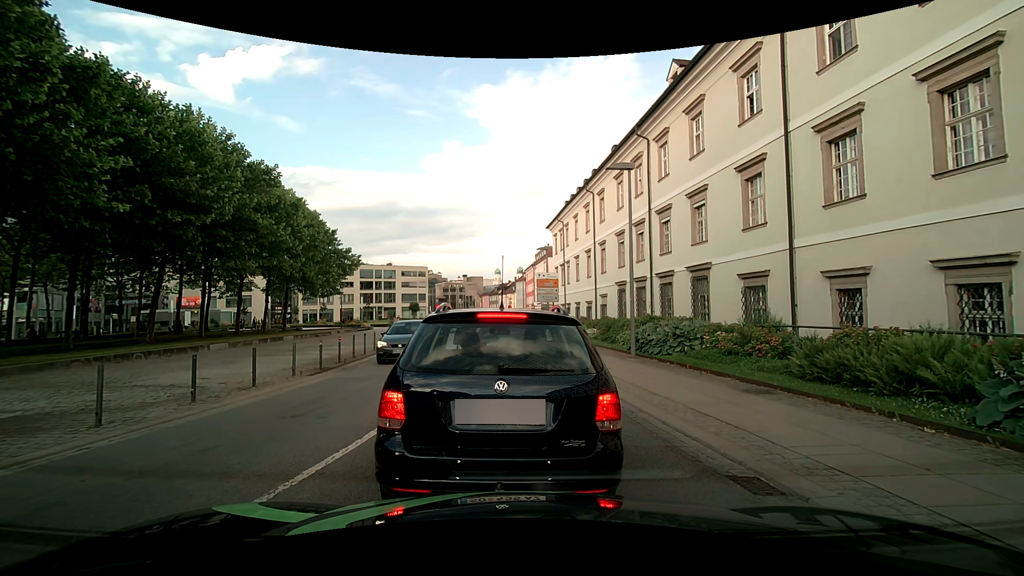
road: tertiary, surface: asphalt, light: Day
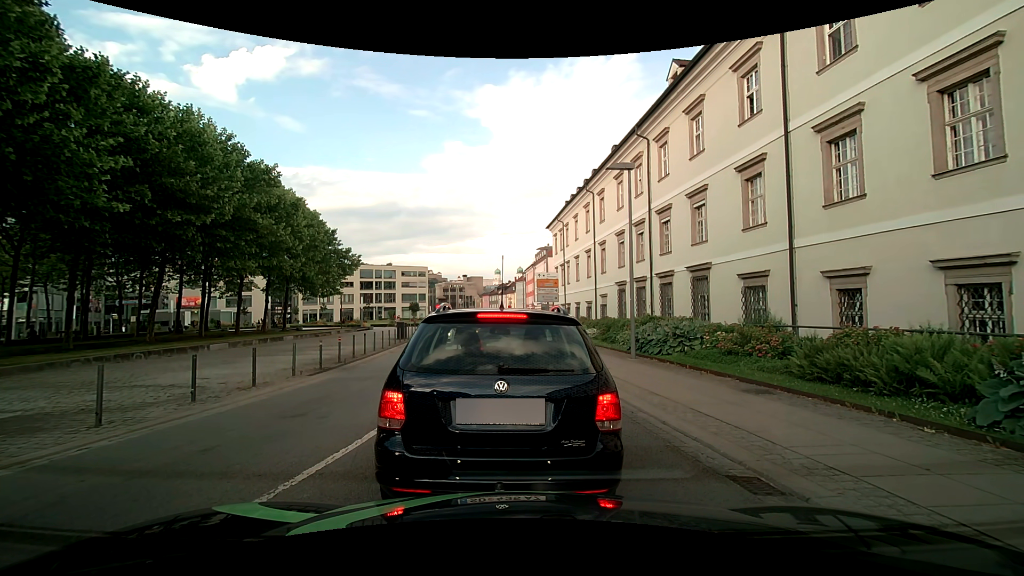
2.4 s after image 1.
(0.0, 0.0) m; 0°
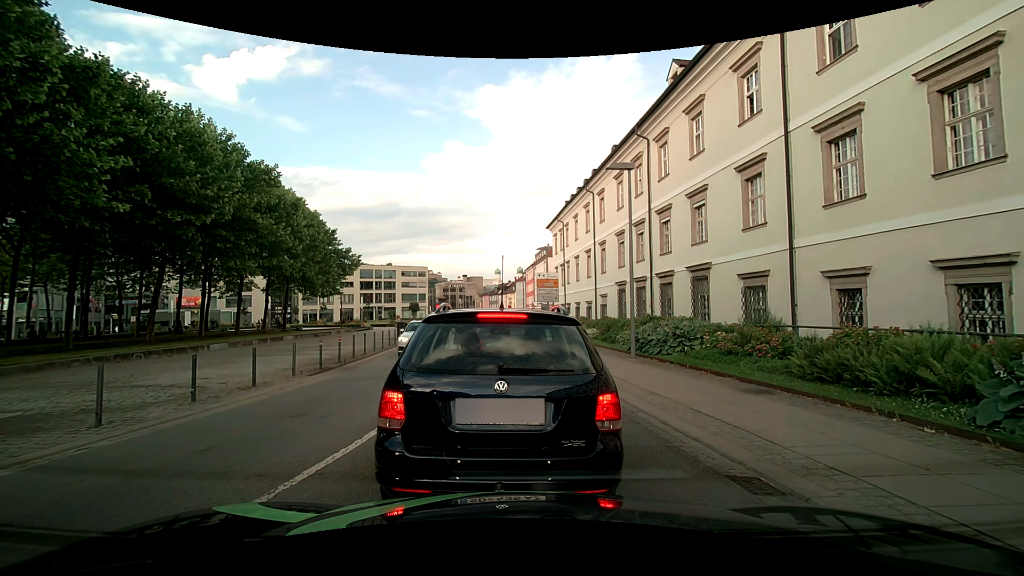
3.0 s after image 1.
(0.0, 0.0) m; 0°
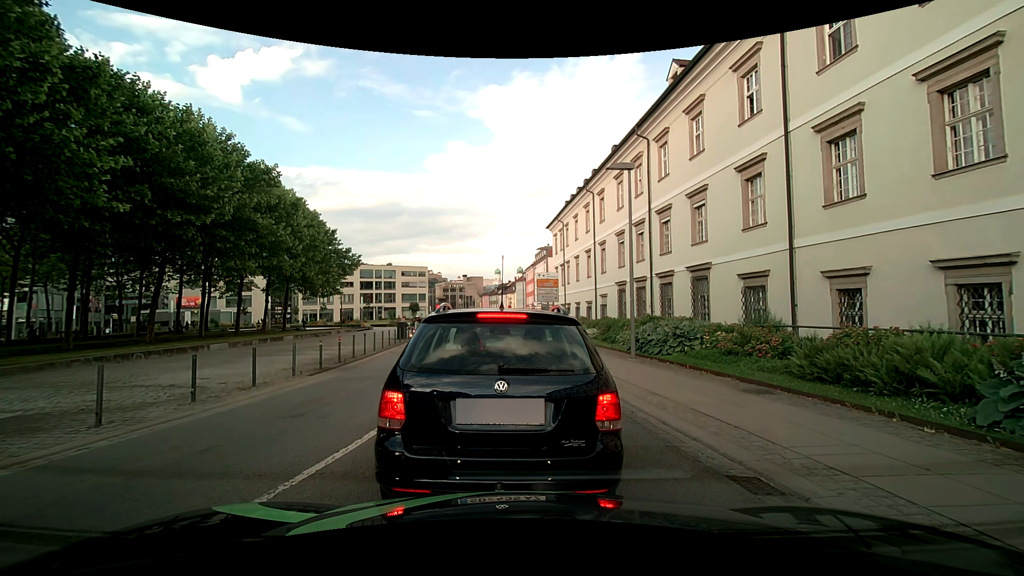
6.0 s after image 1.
(0.0, 0.0) m; 0°
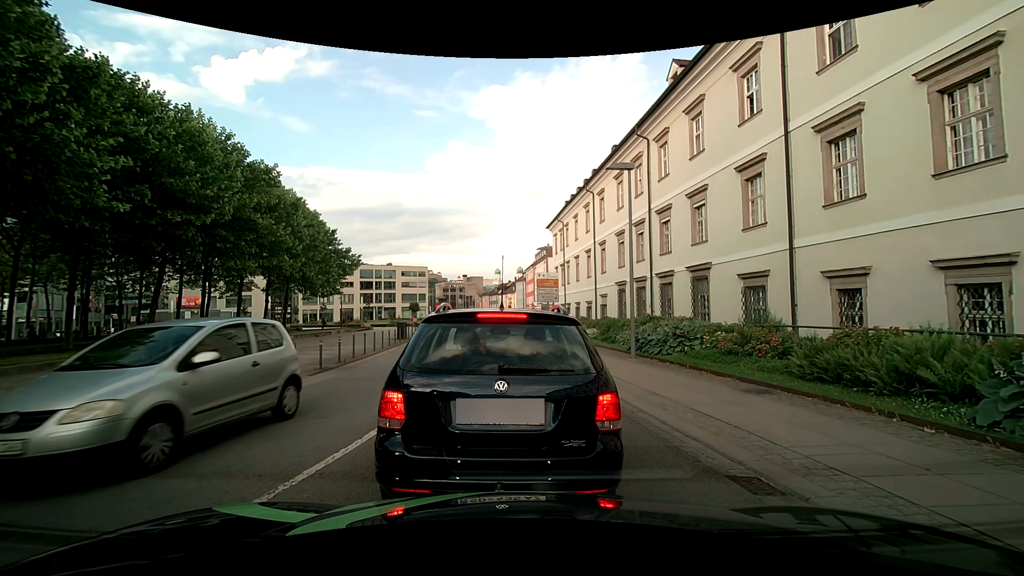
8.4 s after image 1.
(0.0, 0.0) m; 0°
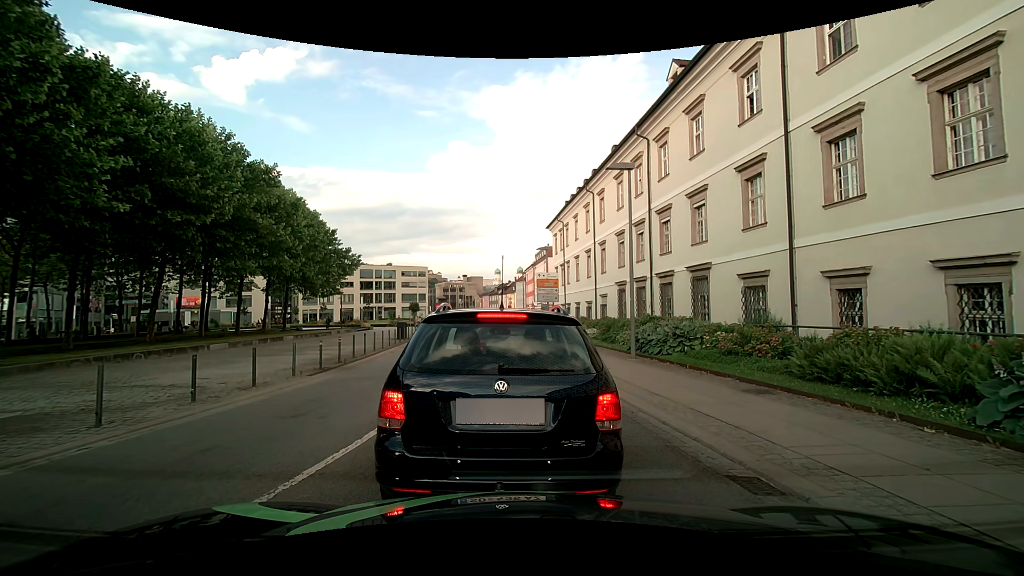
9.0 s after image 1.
(0.0, 0.0) m; 0°
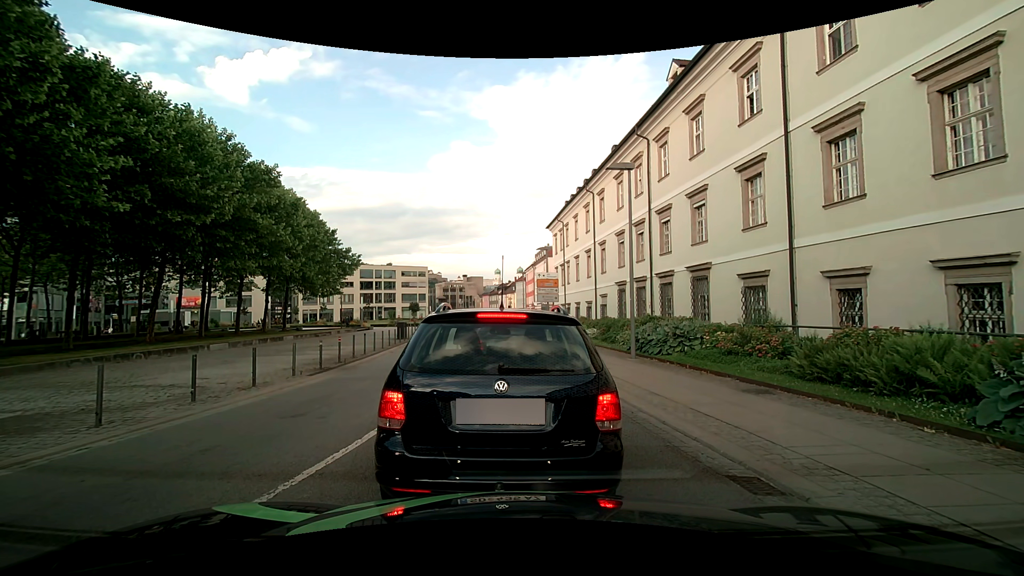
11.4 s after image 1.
(0.0, 0.0) m; 0°
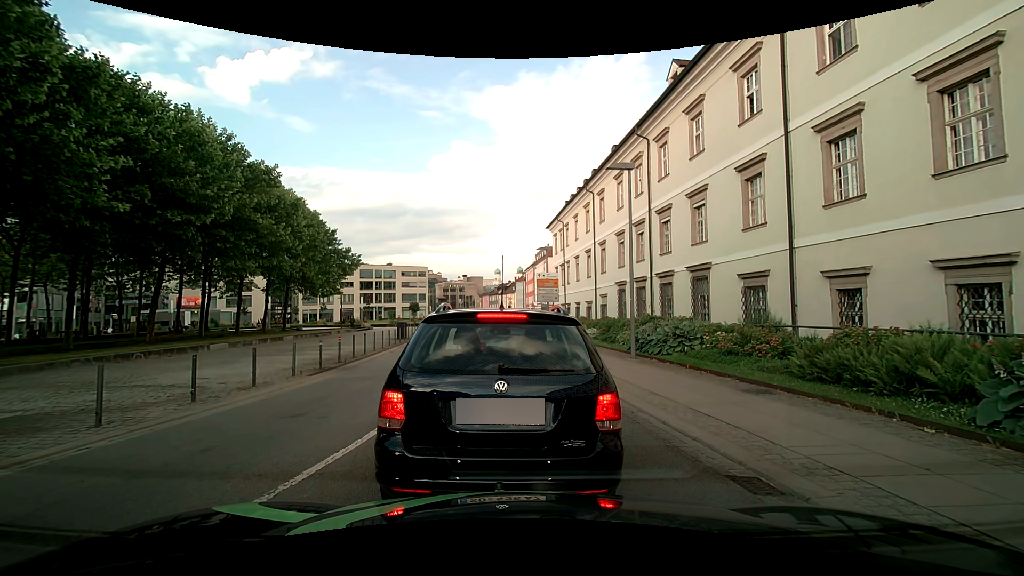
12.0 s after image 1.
(0.0, 0.0) m; 0°
